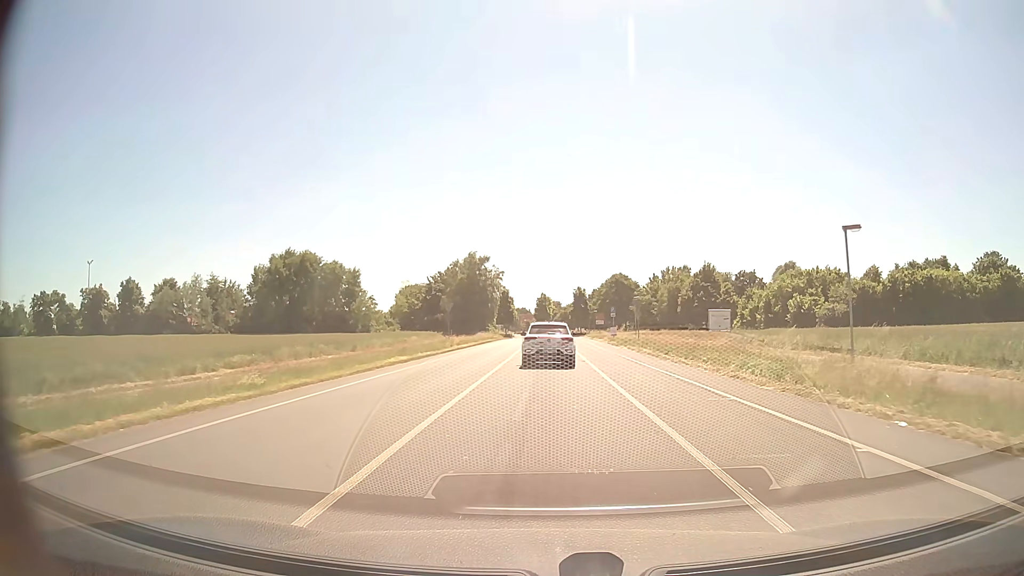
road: tertiary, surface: asphalt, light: Day
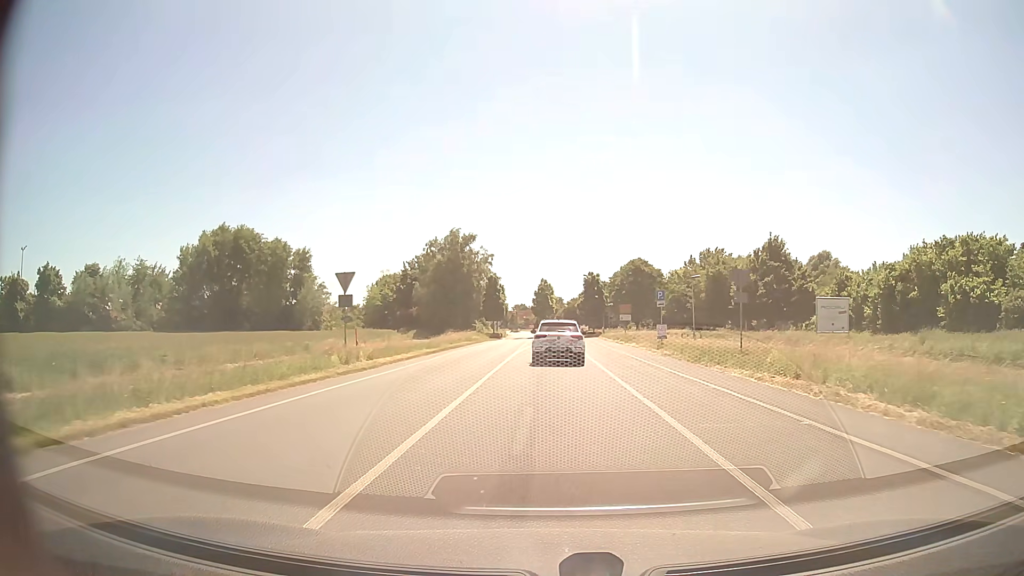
(+0.1, +26.6) m; 0°
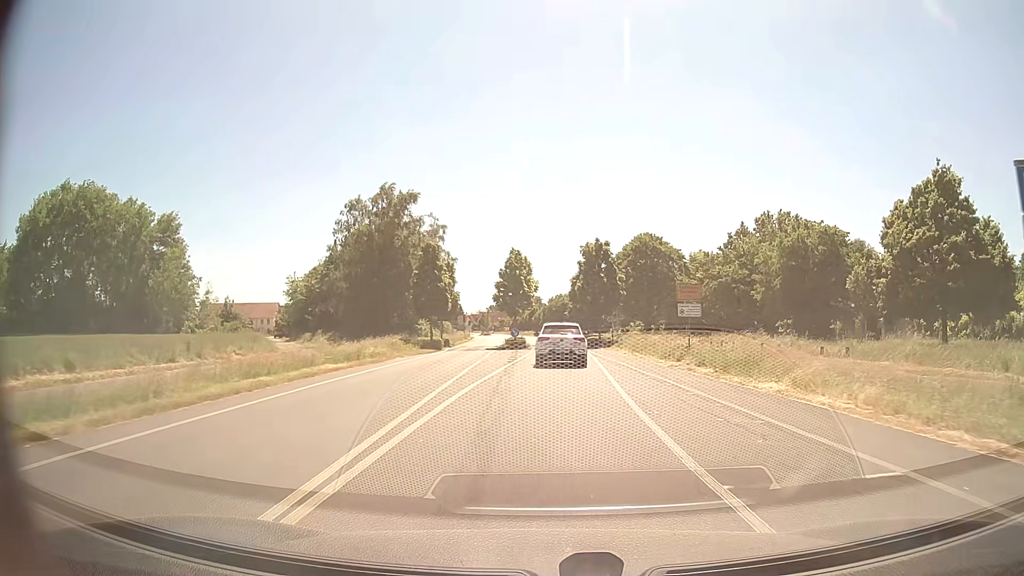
(+0.3, +32.1) m; +2°
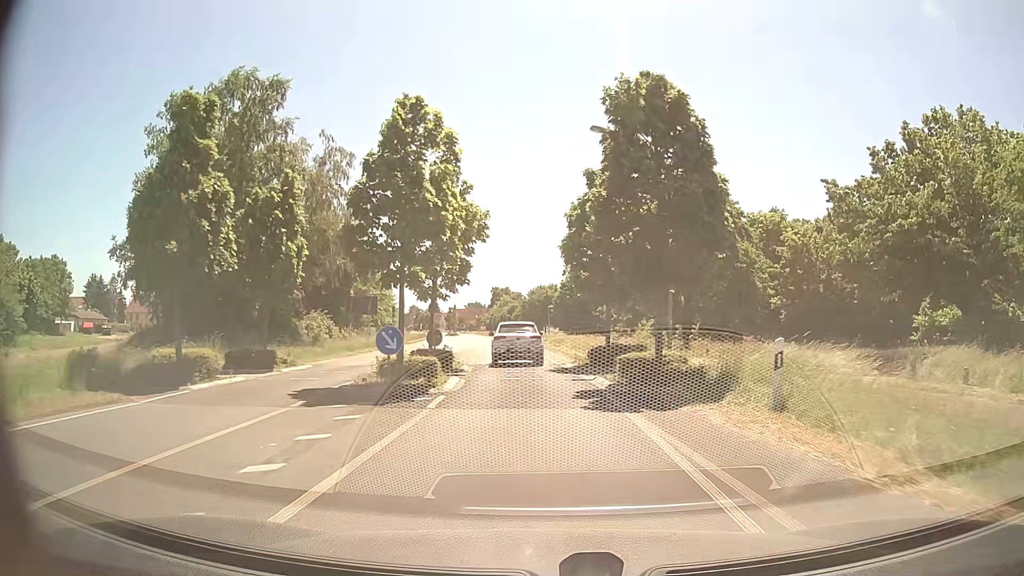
(+0.8, +31.7) m; +1°
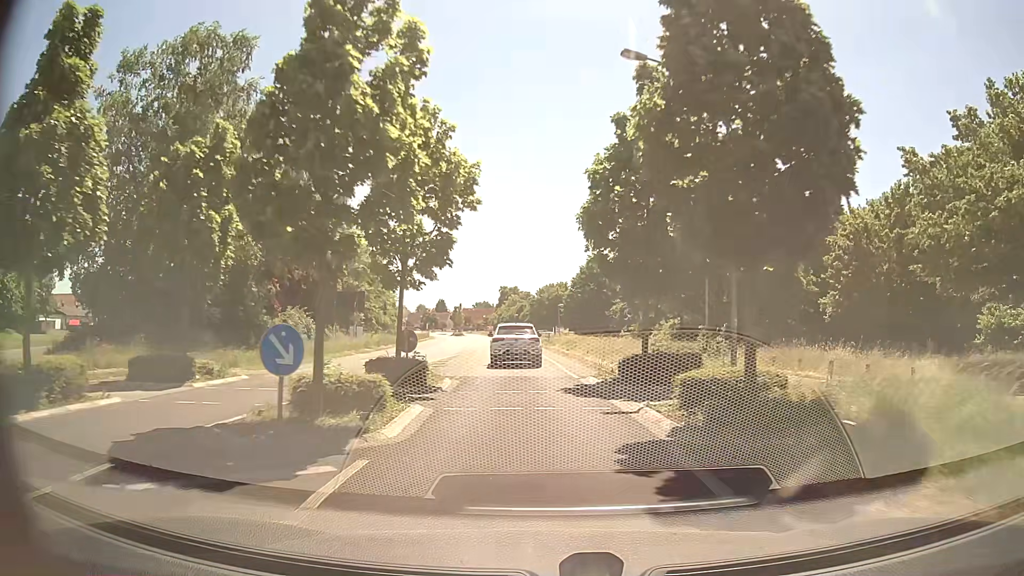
(0.0, +6.3) m; -1°
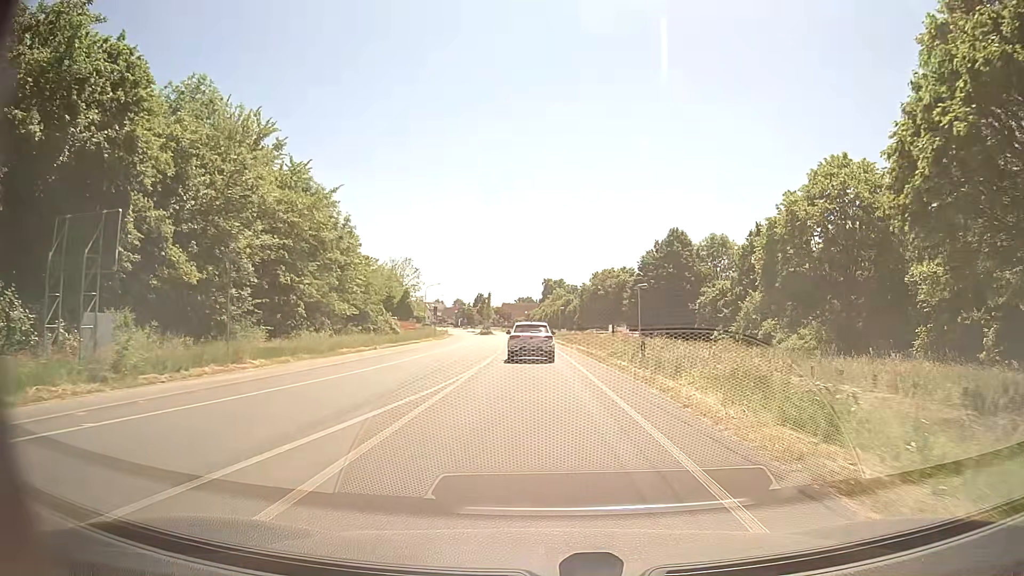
(-1.1, +31.9) m; -4°
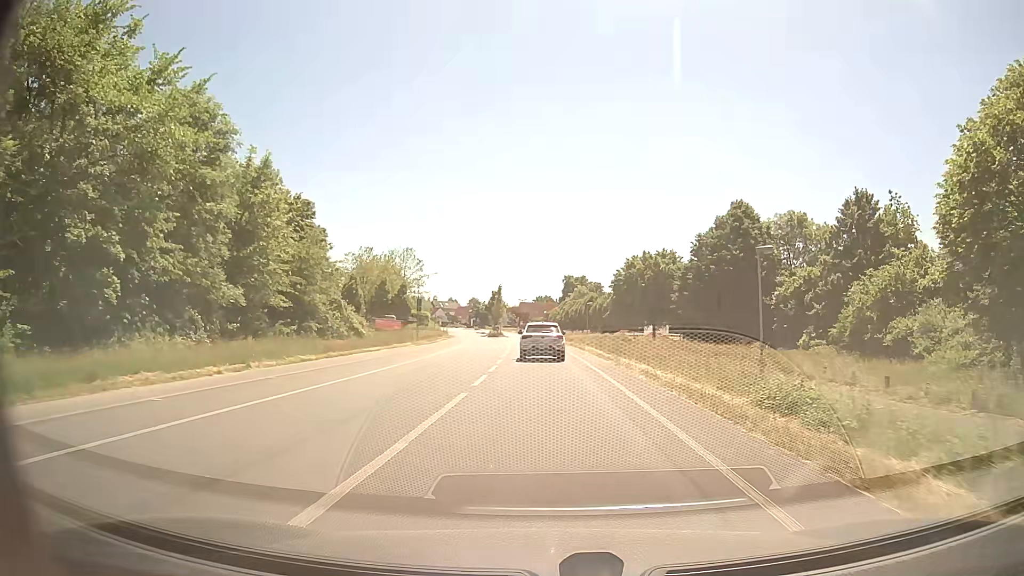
(-0.3, +19.7) m; -2°
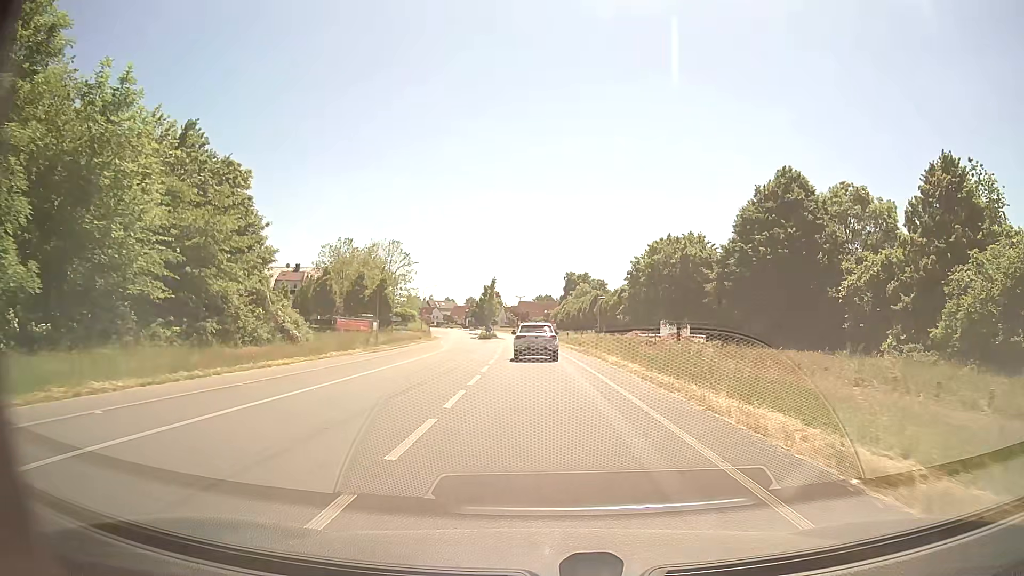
(0.0, +13.4) m; 0°
(0, +10) (0, +20) (0, +30) (-1, +40) (-1, +50) (-2, +60) (-3, +70) (-4, +80) (-5, +90) (-6, +100) m
